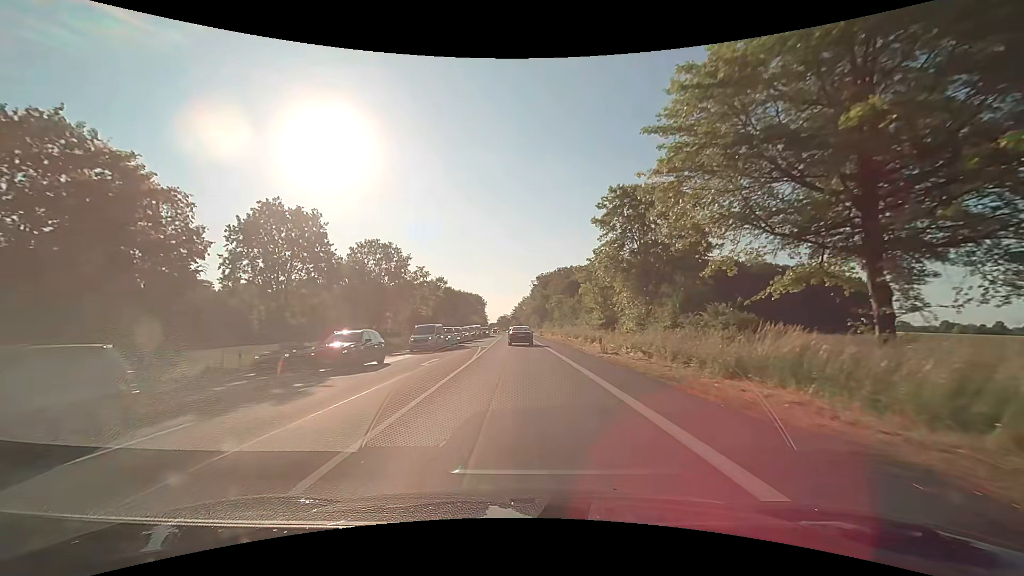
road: primary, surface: asphalt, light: Day
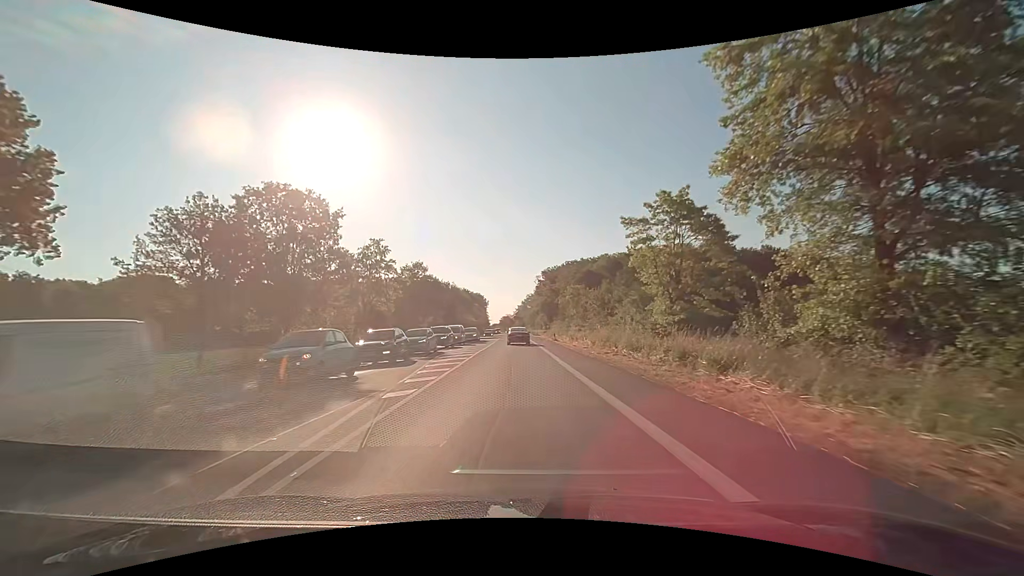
(-0.1, +25.2) m; 0°
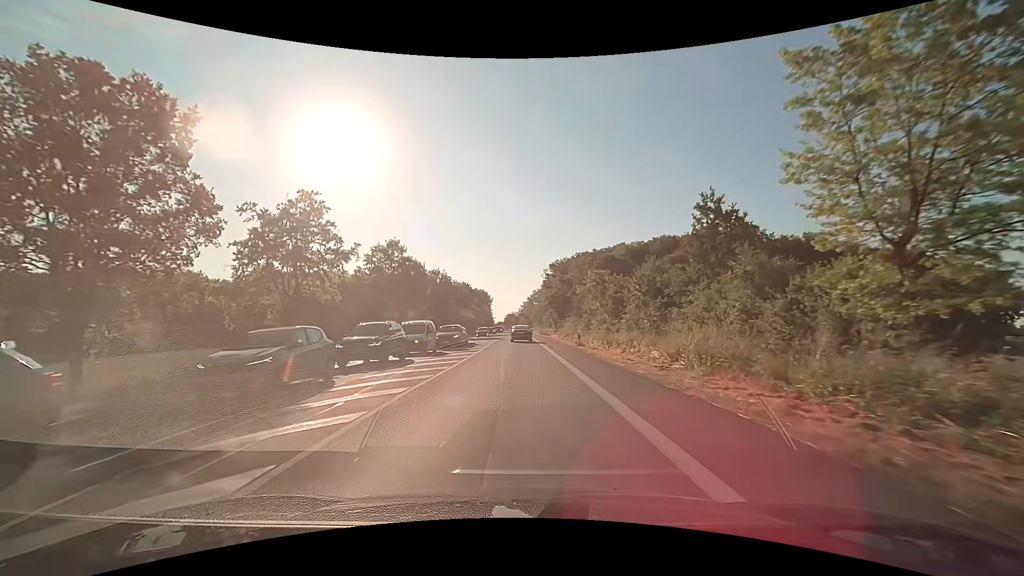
(0.0, +18.2) m; 0°
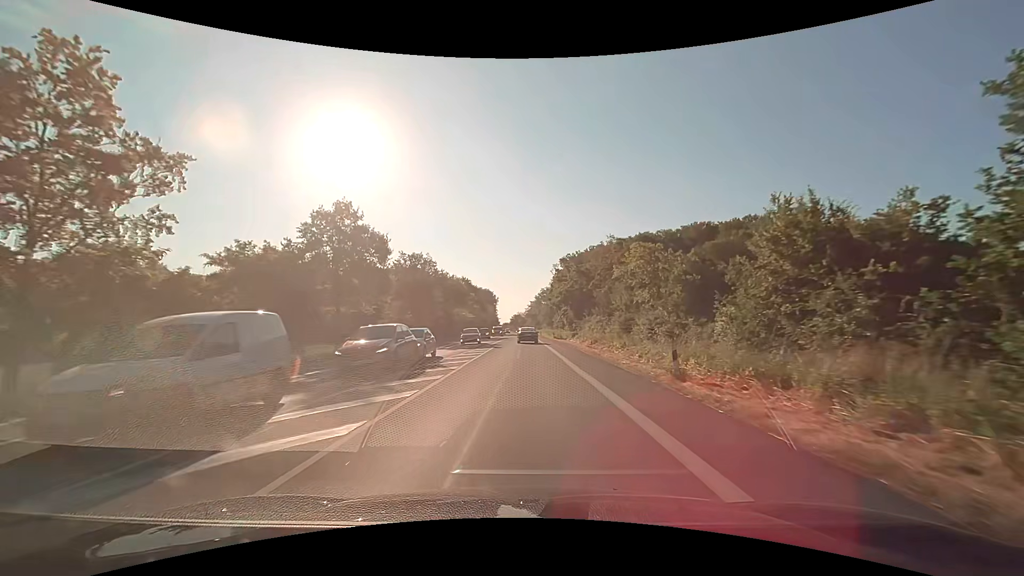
(-0.3, +19.4) m; -1°
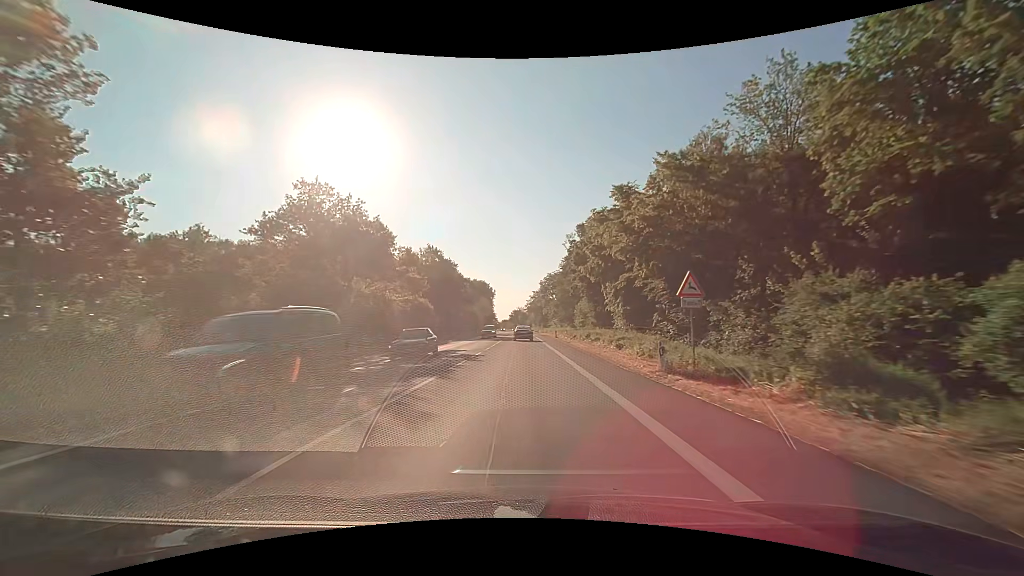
(-0.1, +52.4) m; 0°
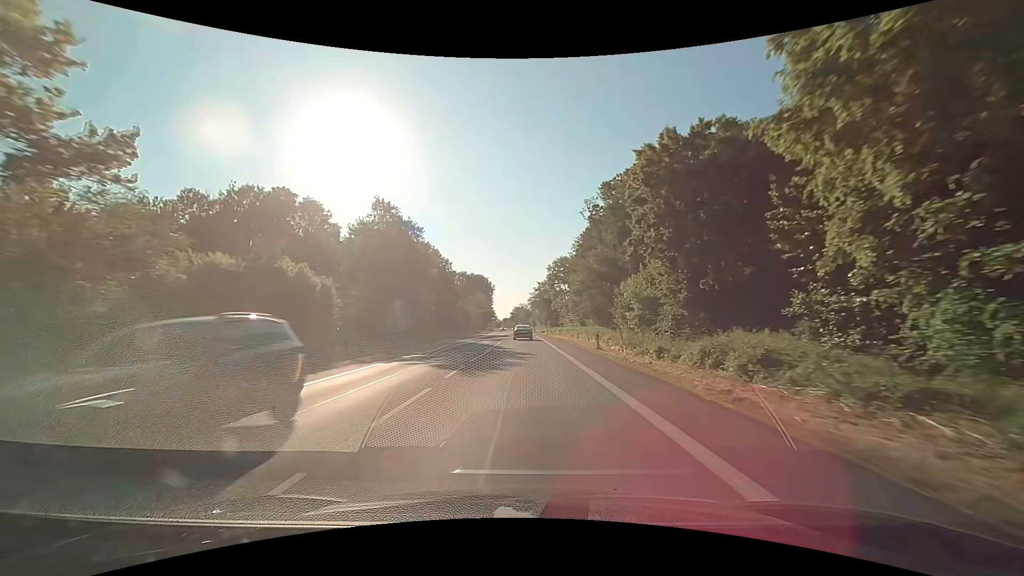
(-0.1, +33.4) m; 0°
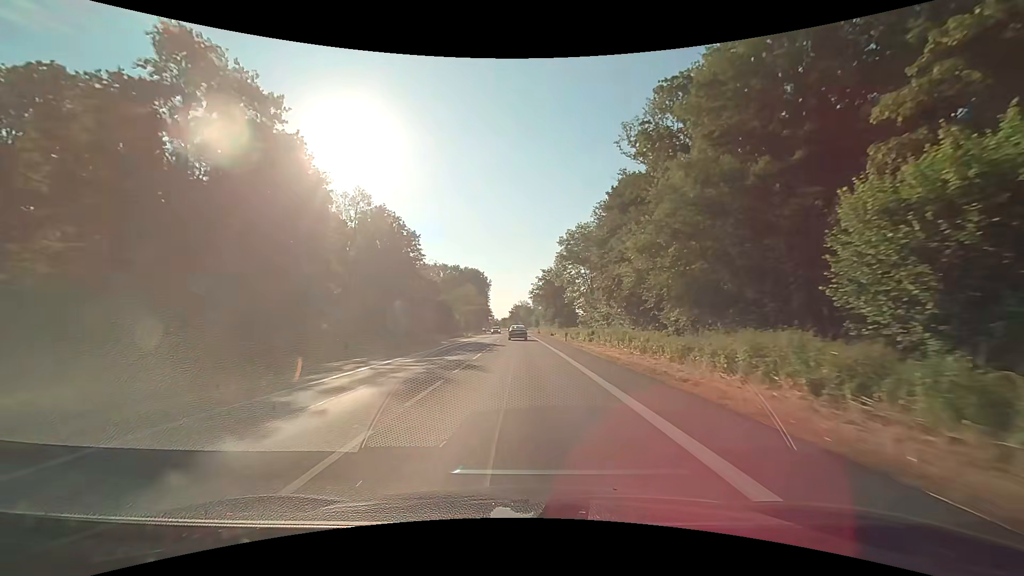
(0.0, +34.5) m; 0°
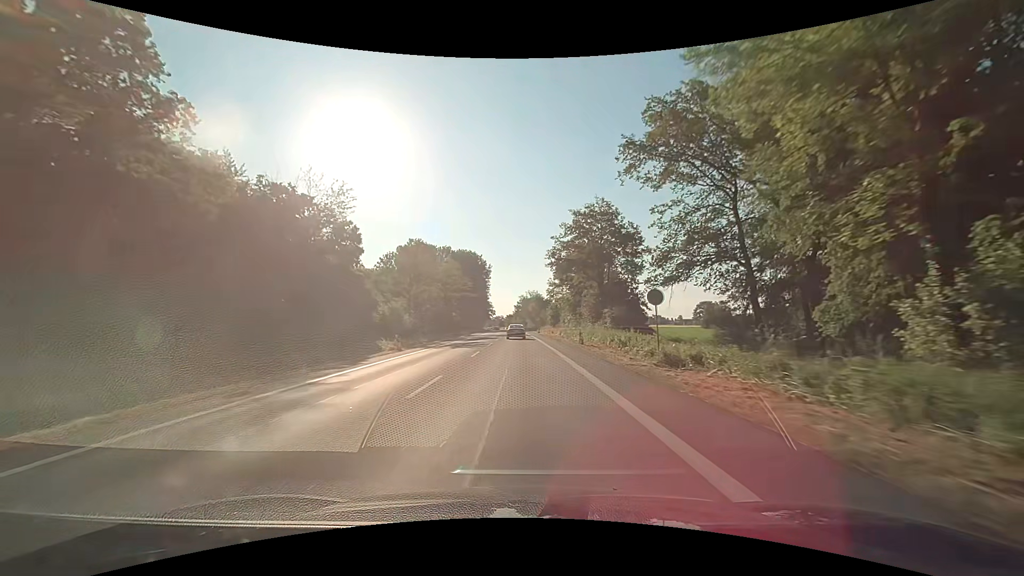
(-0.9, +59.6) m; -1°
(0, +10) (0, +20) (0, +30) (0, +40) (0, +50) (-1, +60) (-1, +70) (-1, +80) (-1, +90) (-2, +100) m
